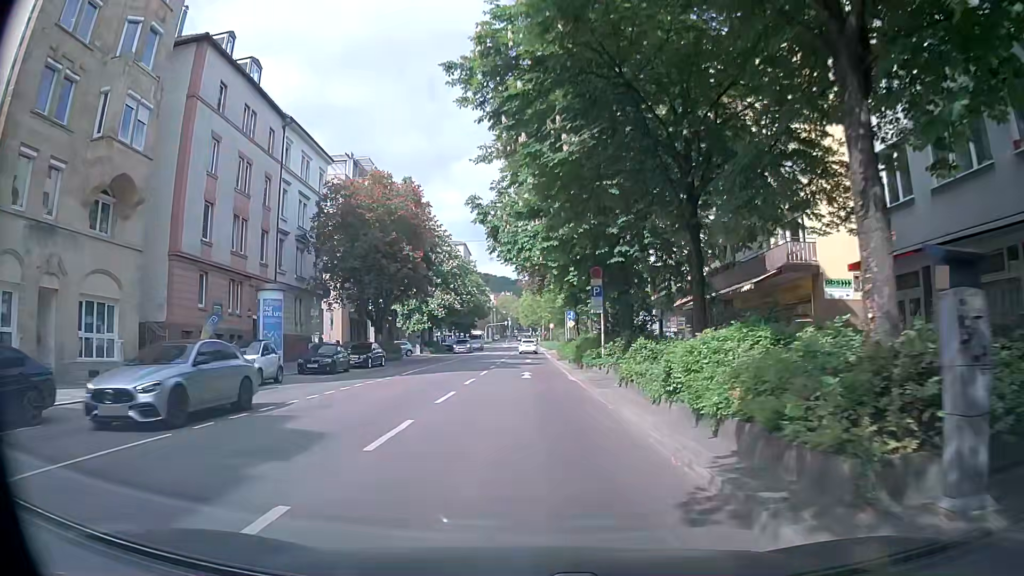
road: secondary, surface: asphalt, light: Day
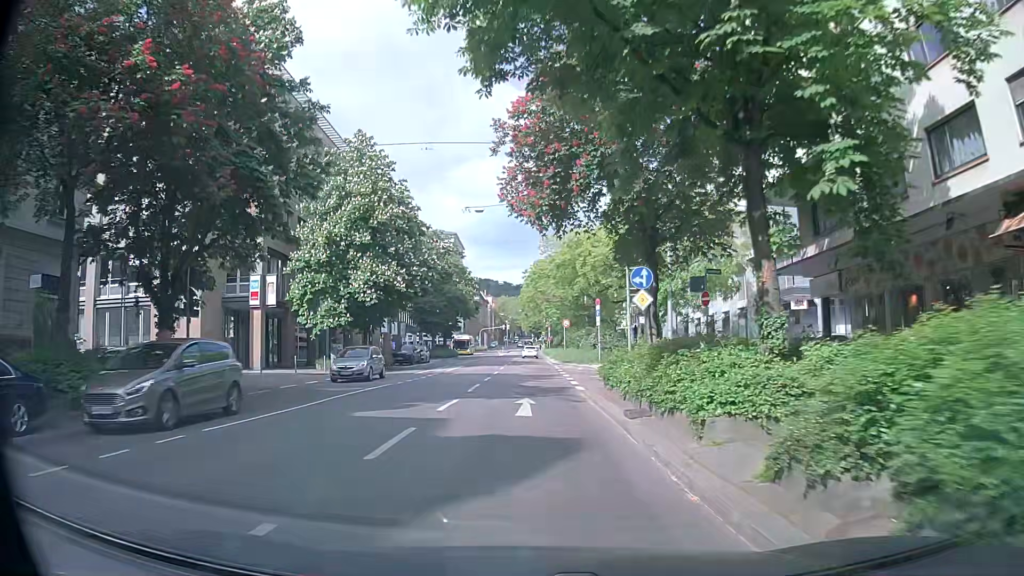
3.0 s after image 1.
(+0.4, +31.2) m; +1°
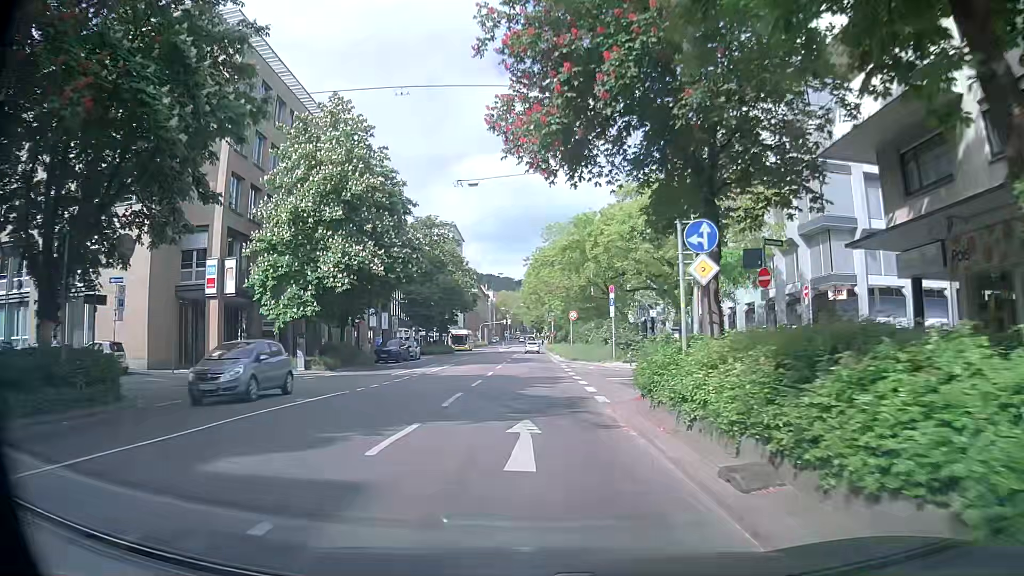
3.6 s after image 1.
(-0.1, +6.3) m; -1°
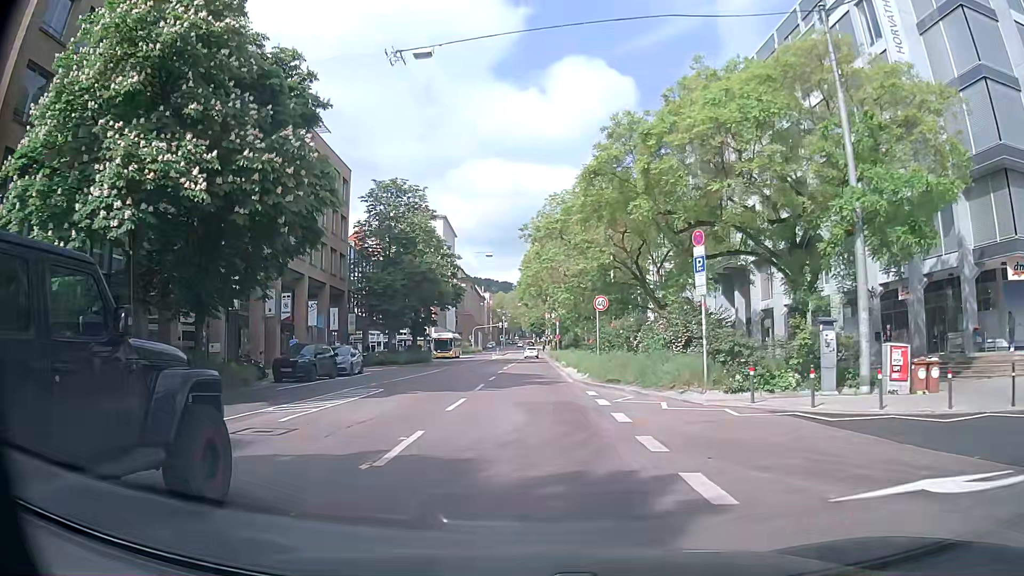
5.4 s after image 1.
(0.0, +18.7) m; 0°
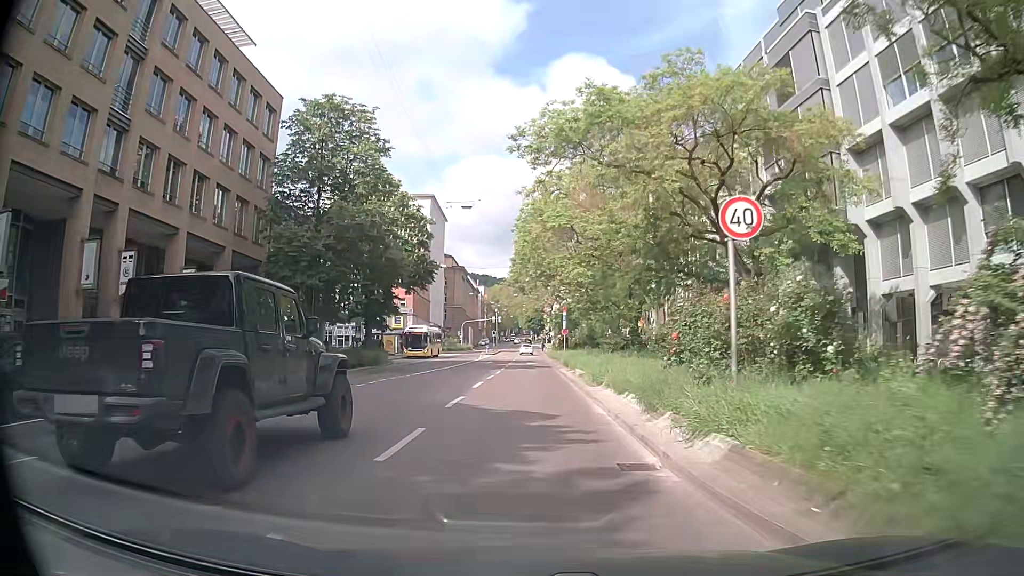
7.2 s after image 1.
(+0.3, +18.6) m; +1°
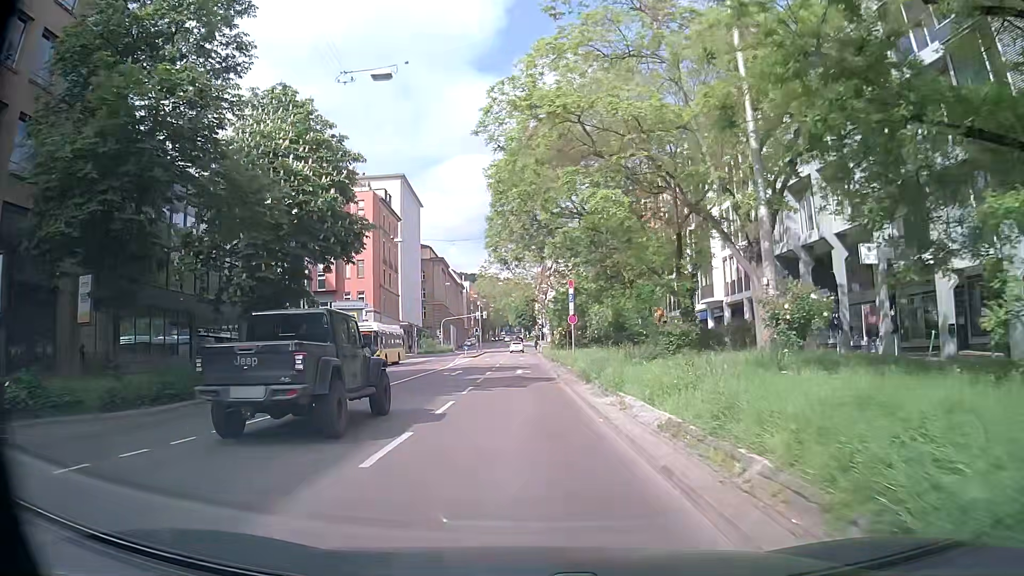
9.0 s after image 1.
(+0.2, +18.5) m; +1°
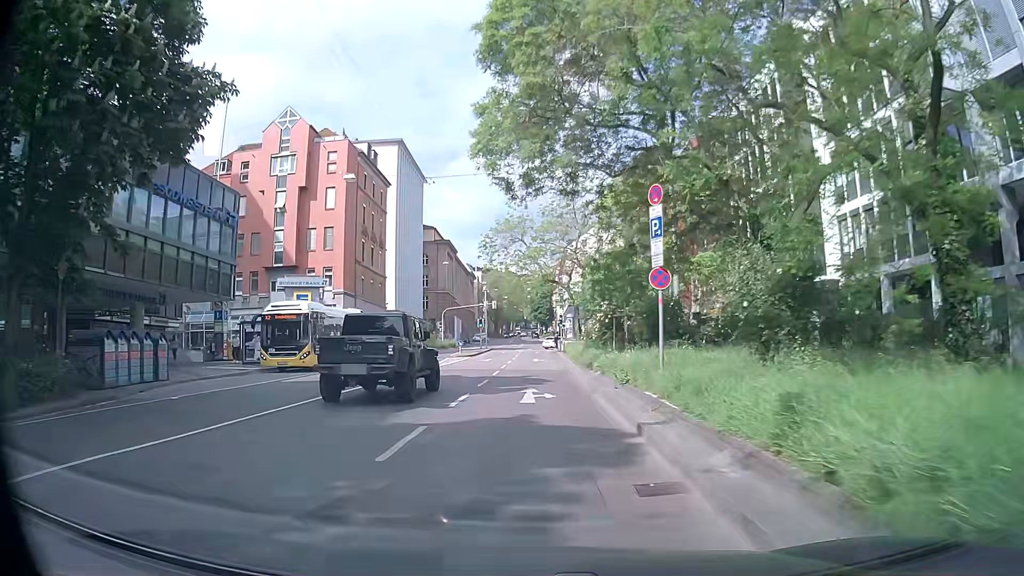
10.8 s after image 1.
(-0.5, +18.4) m; -3°
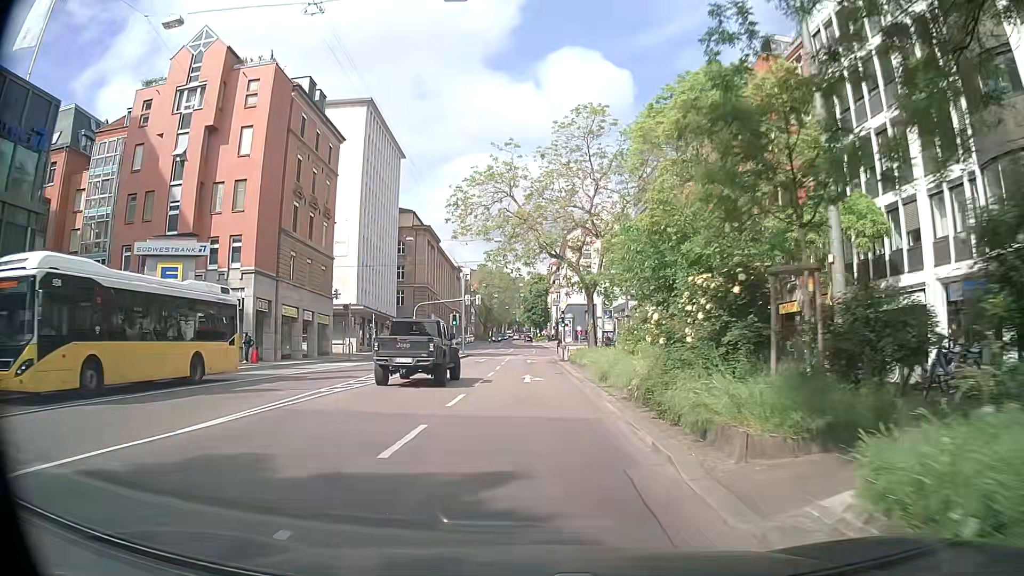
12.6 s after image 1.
(+0.3, +18.3) m; +1°
(0, +10) (0, +20) (0, +30) (0, +40) (0, +50) (+1, +60) (+2, +70) (+3, +80) (+3, +90) (+2, +100) m
